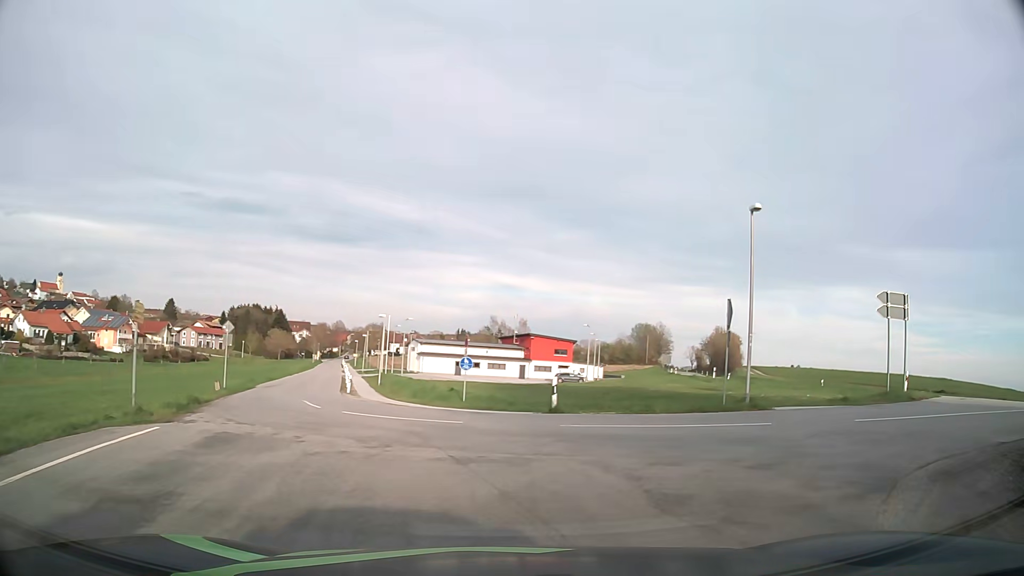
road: secondary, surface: asphalt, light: Day
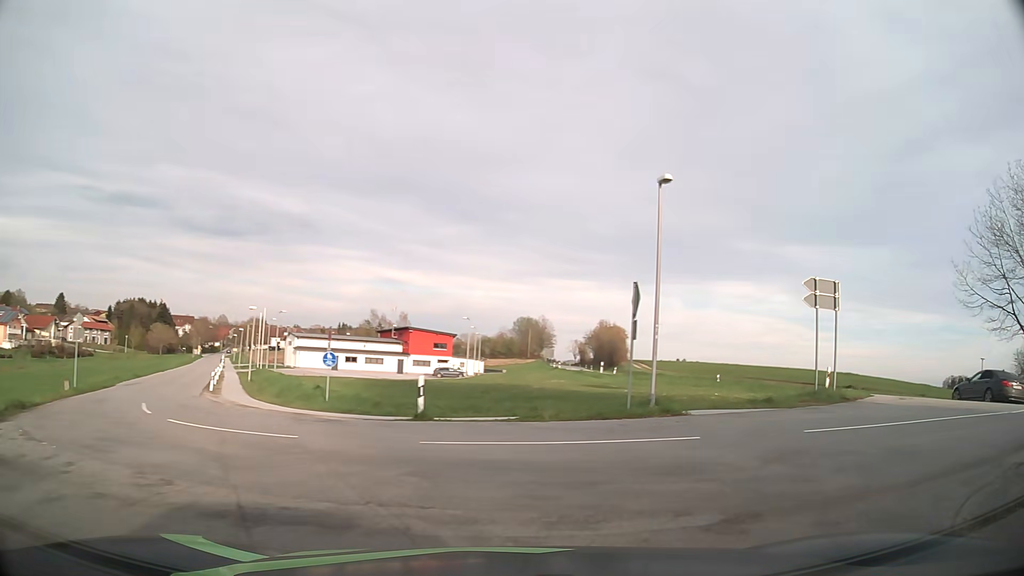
(+0.2, +3.1) m; +10°
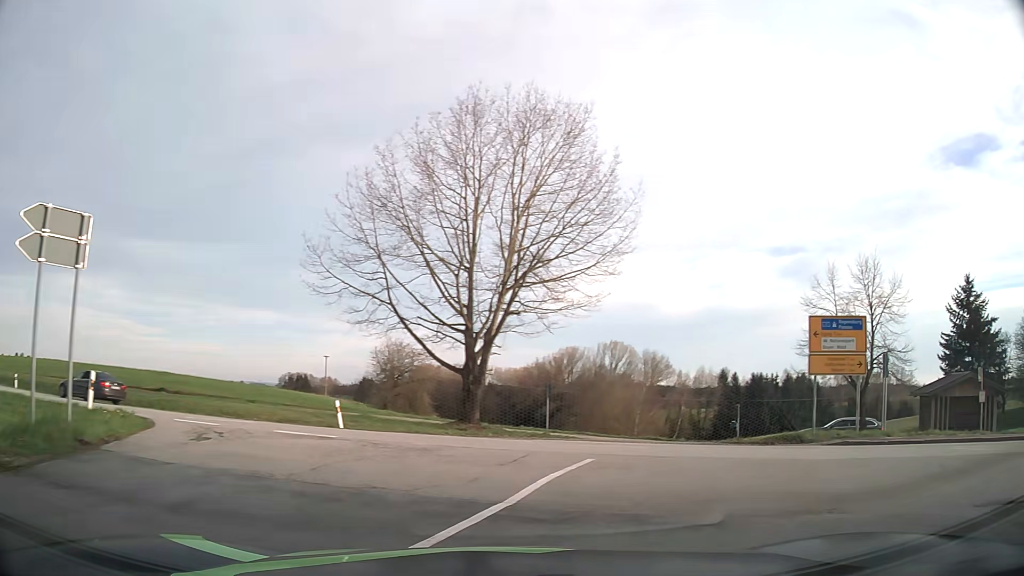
(+4.6, +8.9) m; +58°
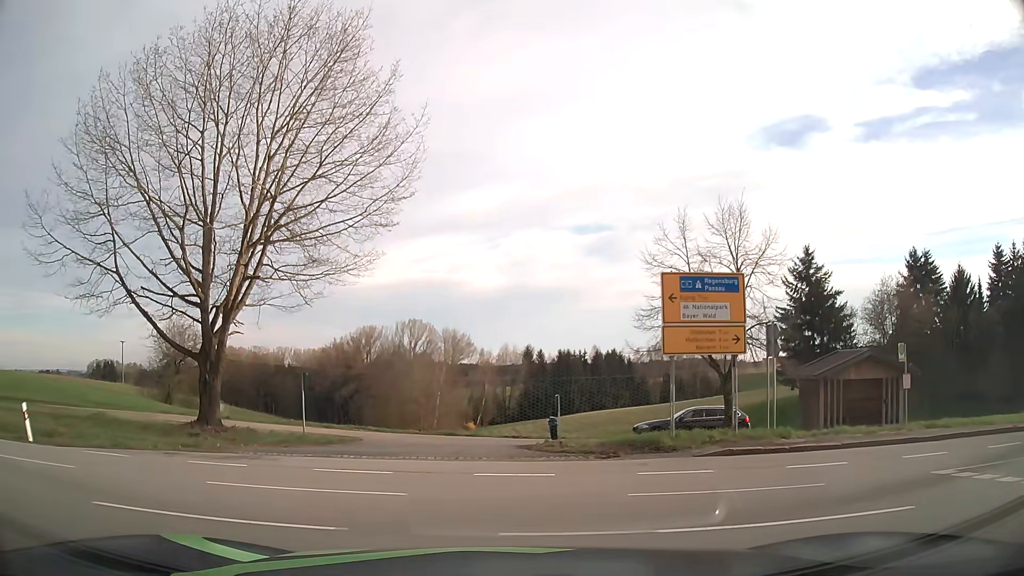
(+1.6, +7.2) m; +17°
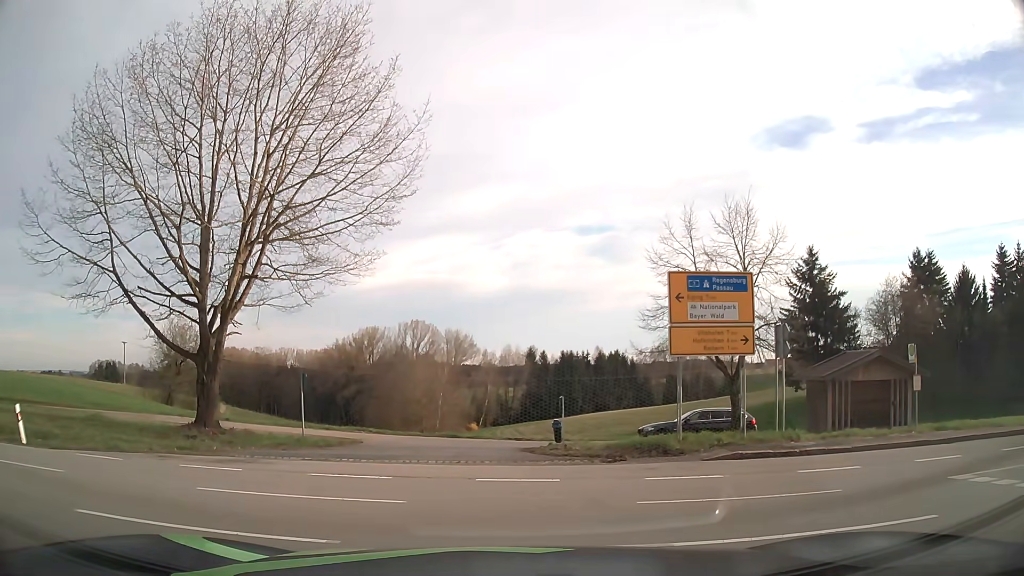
(0.0, +0.5) m; 0°
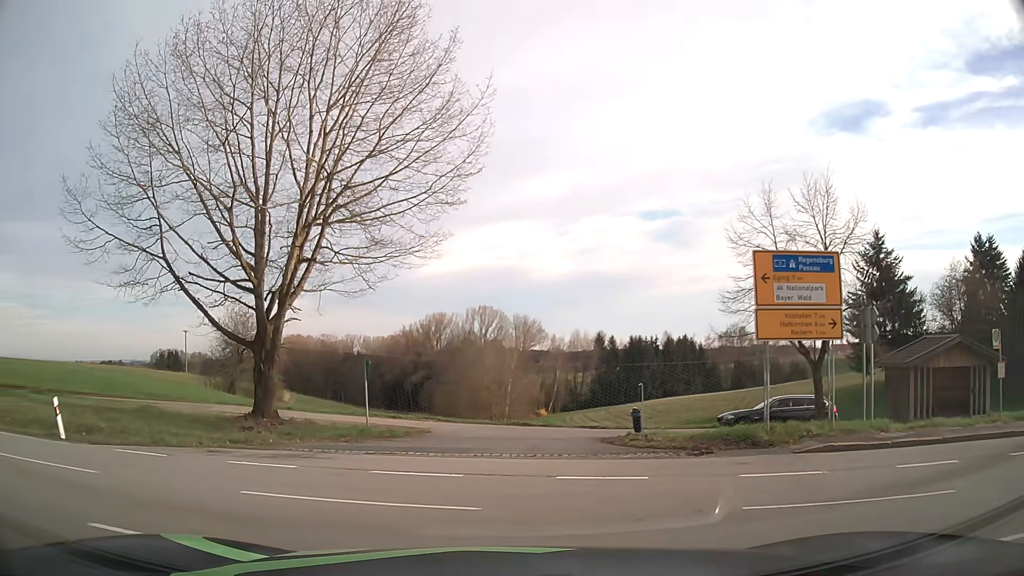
(0.0, +1.3) m; -6°
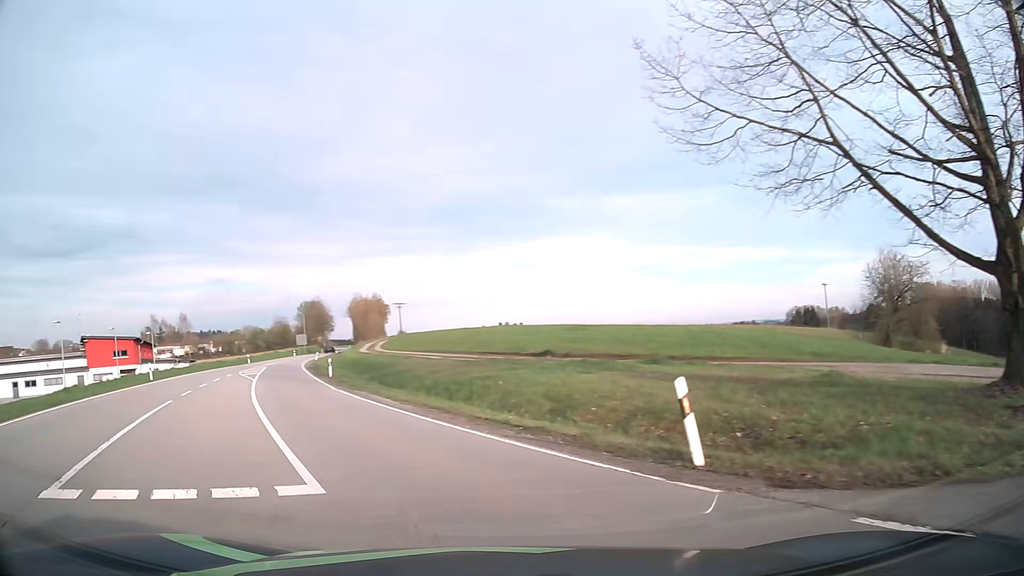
(-4.7, +8.7) m; -54°
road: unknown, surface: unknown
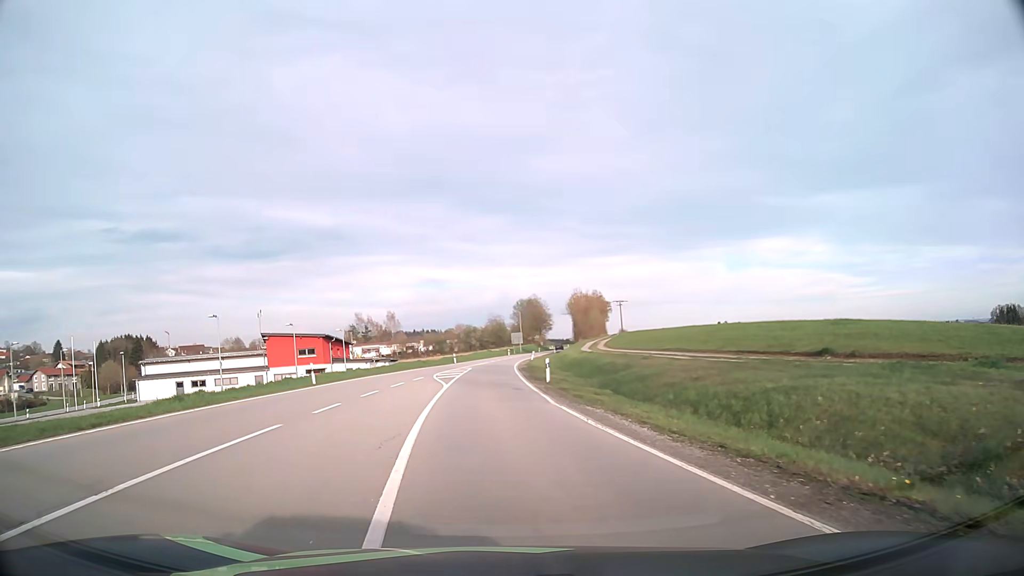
(-1.7, +8.4) m; -19°
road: secondary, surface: asphalt
